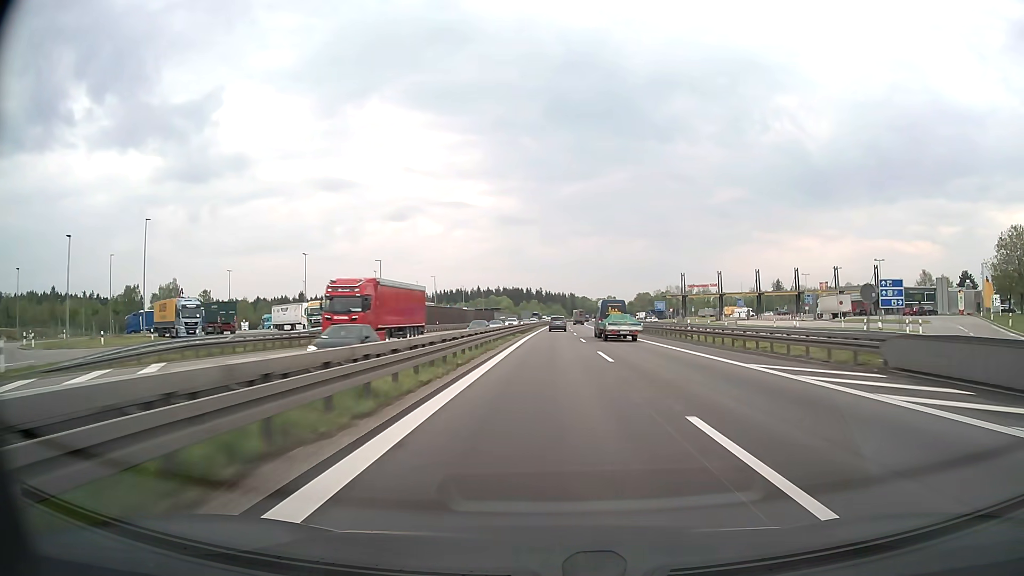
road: motorway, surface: asphalt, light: Day
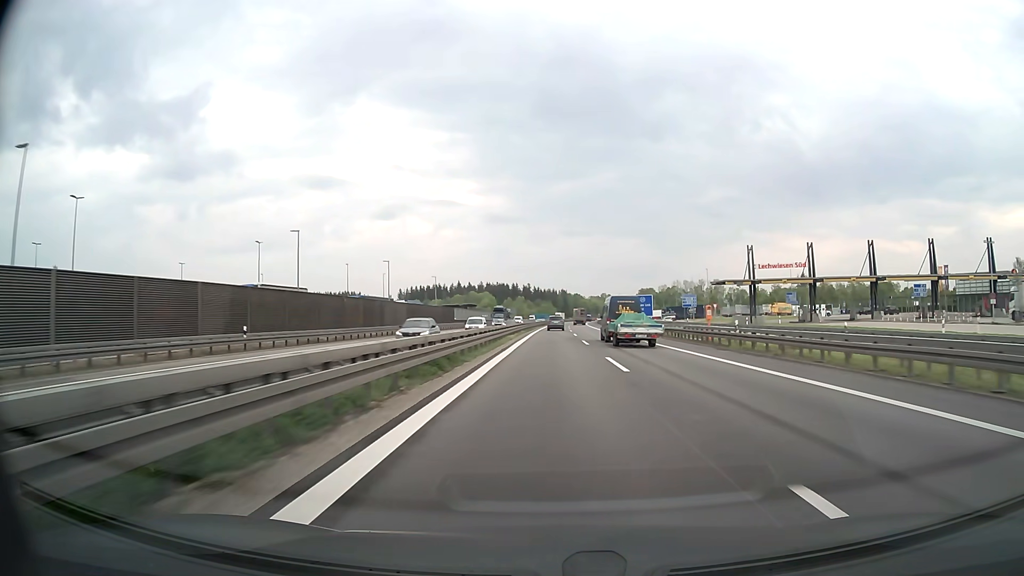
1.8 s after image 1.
(+0.4, +58.2) m; +1°
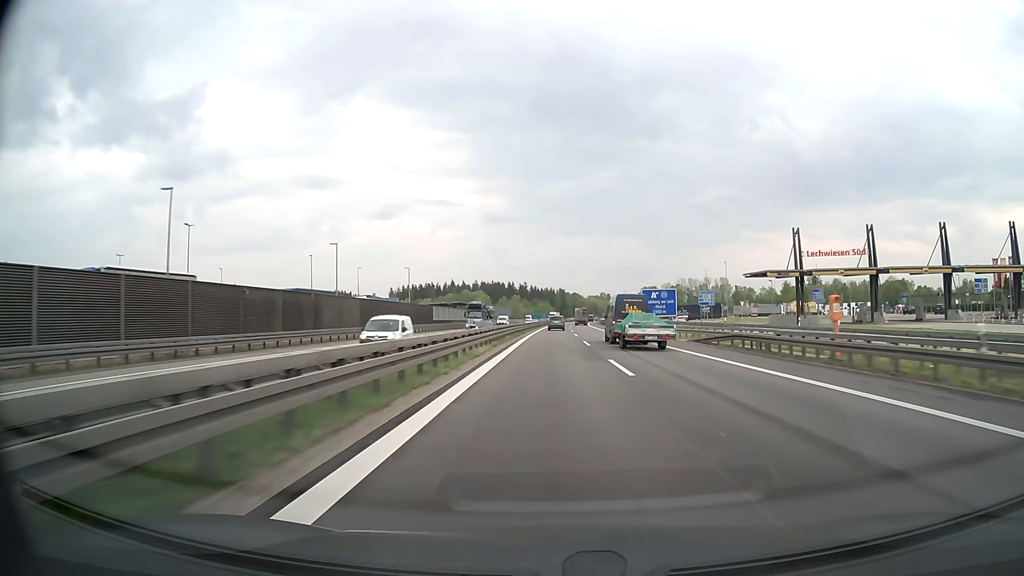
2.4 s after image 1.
(0.0, +19.5) m; 0°
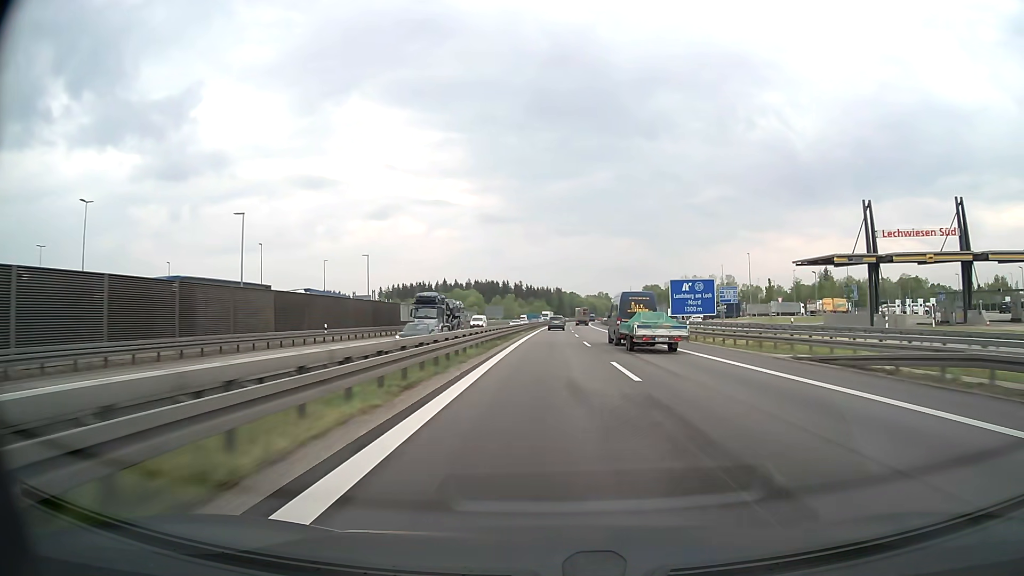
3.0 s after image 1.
(0.0, +19.5) m; 0°
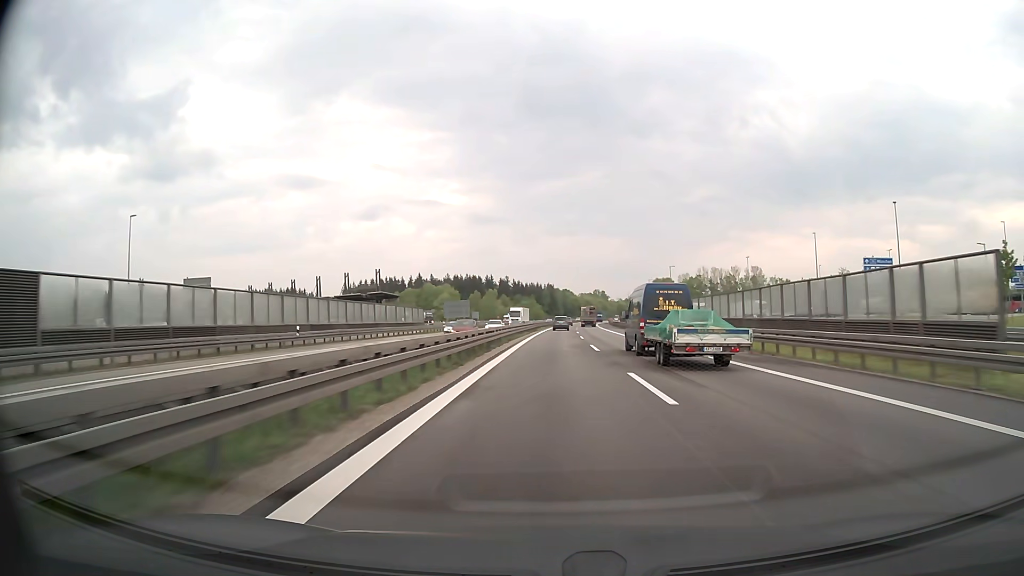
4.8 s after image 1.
(+0.4, +58.5) m; +1°
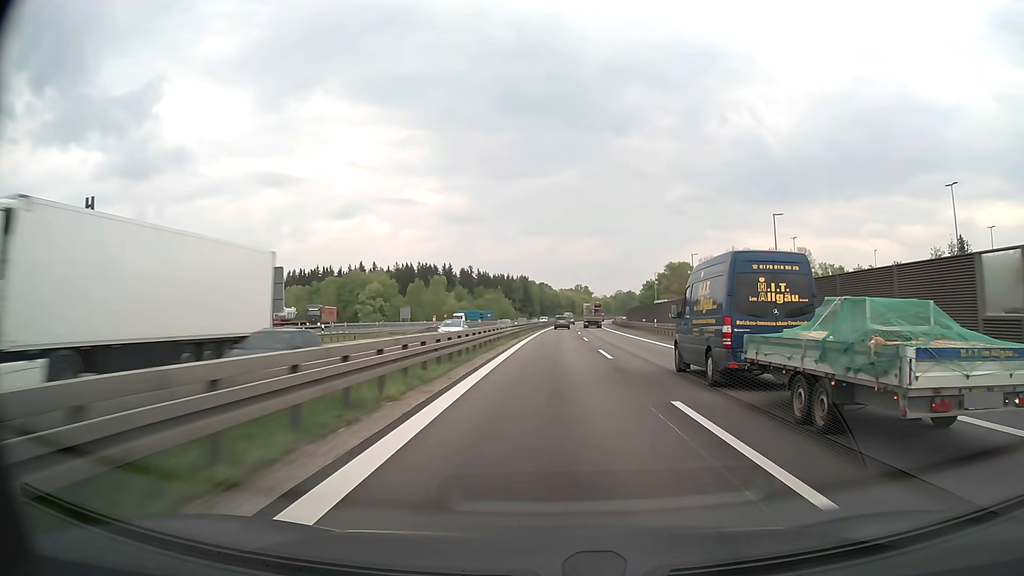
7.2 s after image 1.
(+1.3, +78.5) m; +2°
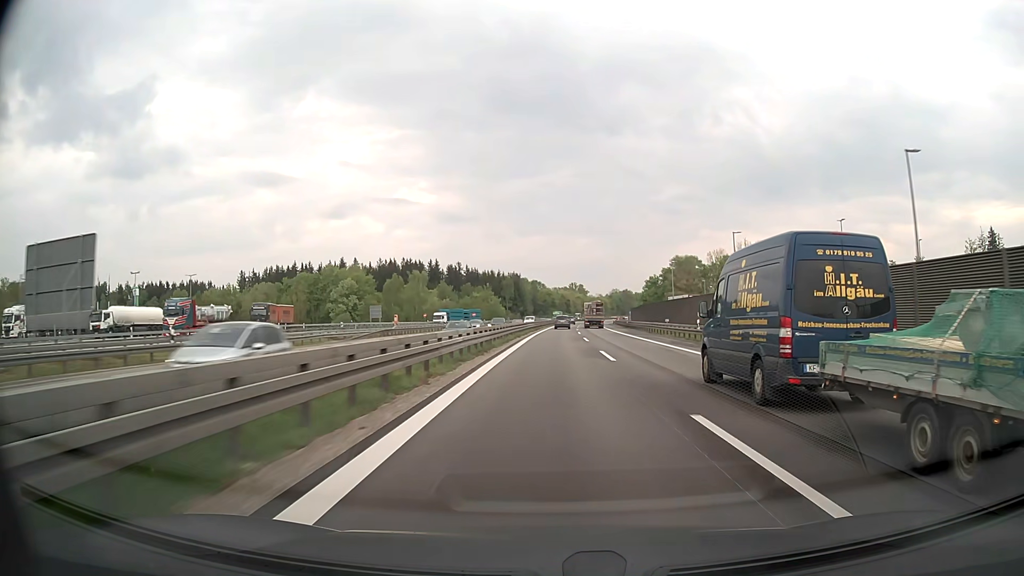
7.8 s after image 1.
(+0.1, +19.7) m; +1°
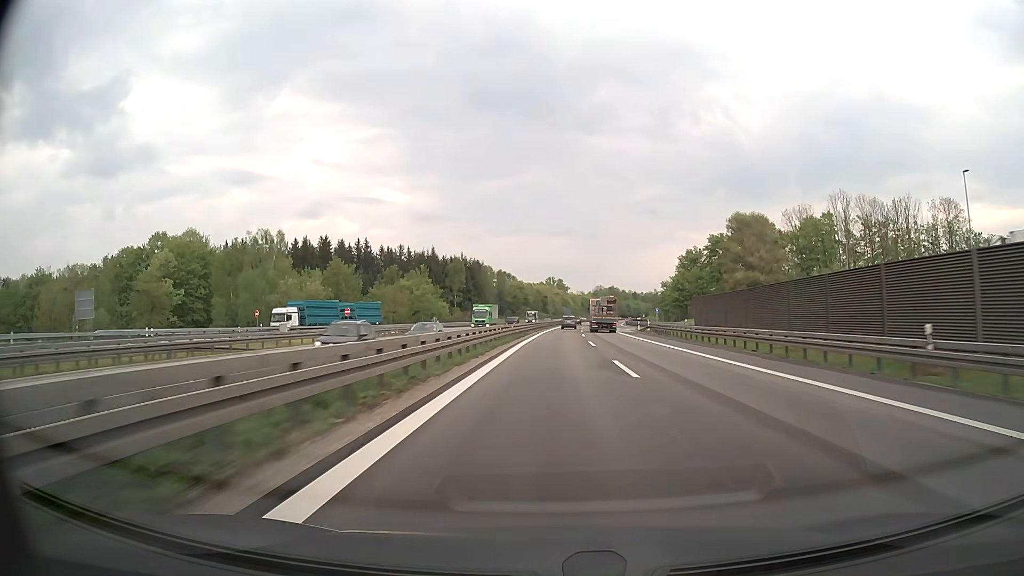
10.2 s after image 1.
(+1.5, +78.3) m; +2°
(0, +10) (0, +20) (0, +30) (0, +40) (+1, +50) (+1, +60) (+1, +70) (+2, +80) (+2, +90) (+3, +100) m
